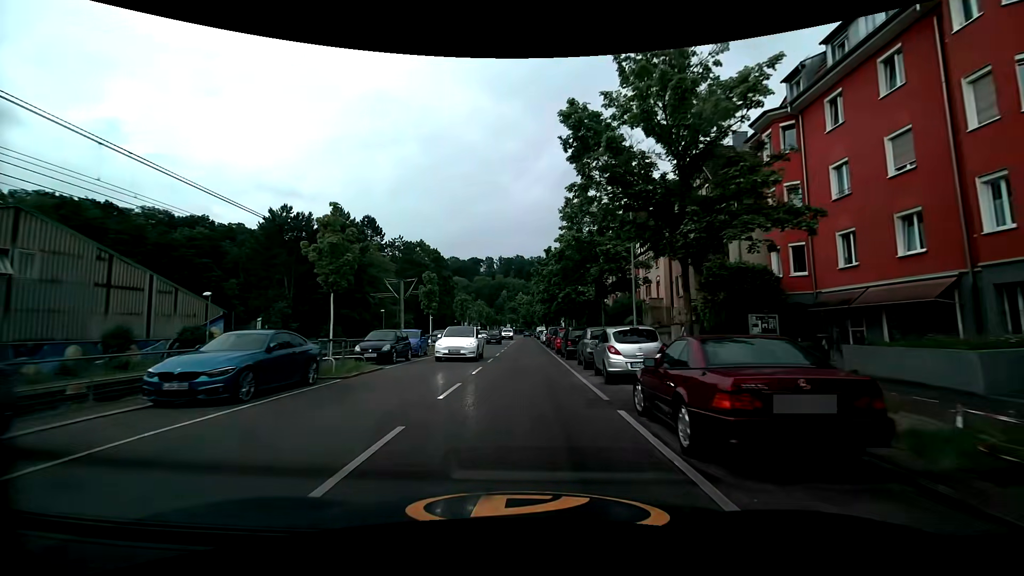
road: secondary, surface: asphalt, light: Day
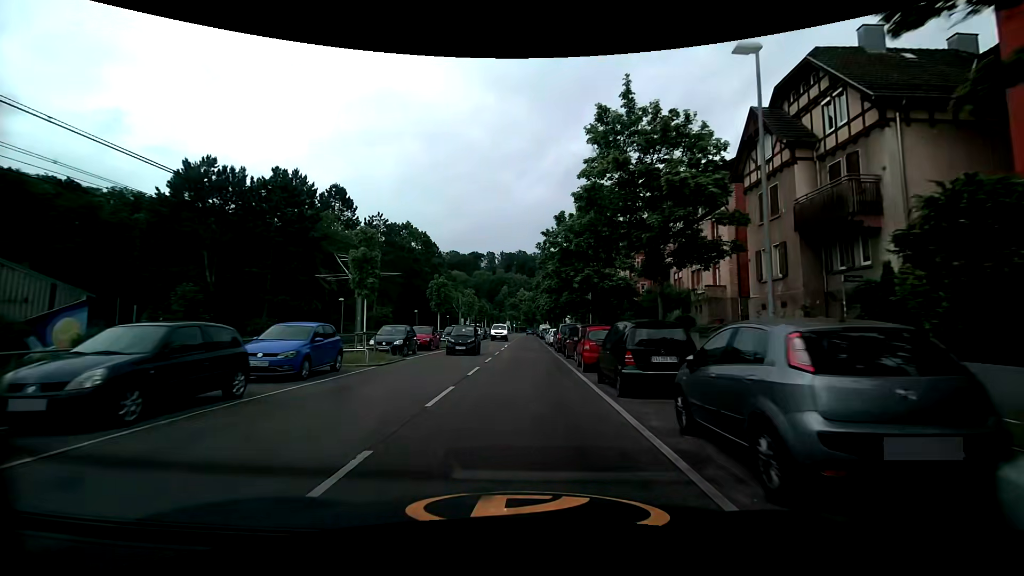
(+0.2, +13.7) m; +1°
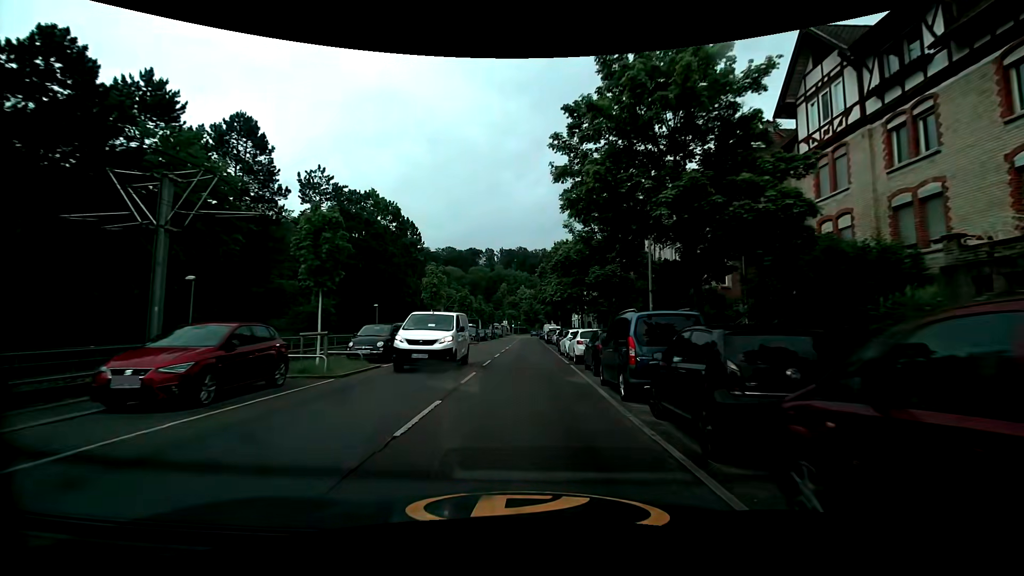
(-0.1, +20.6) m; -1°
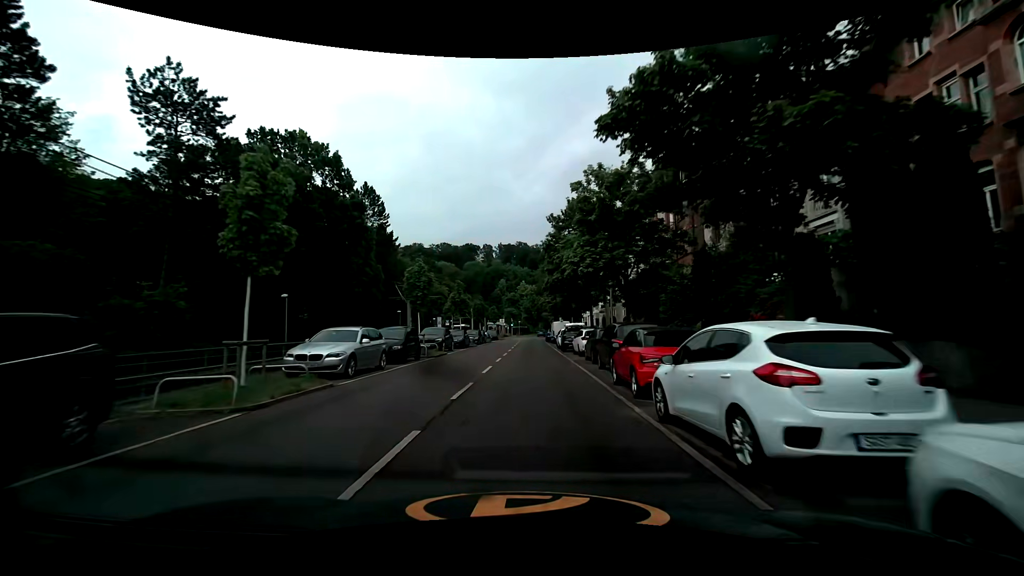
(+0.1, +21.2) m; 0°
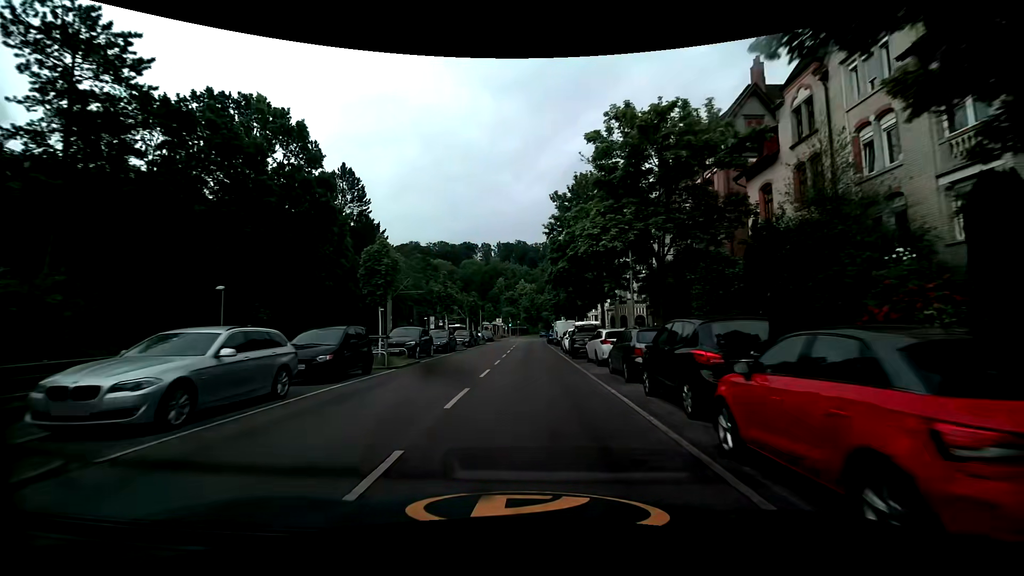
(0.0, +7.1) m; 0°
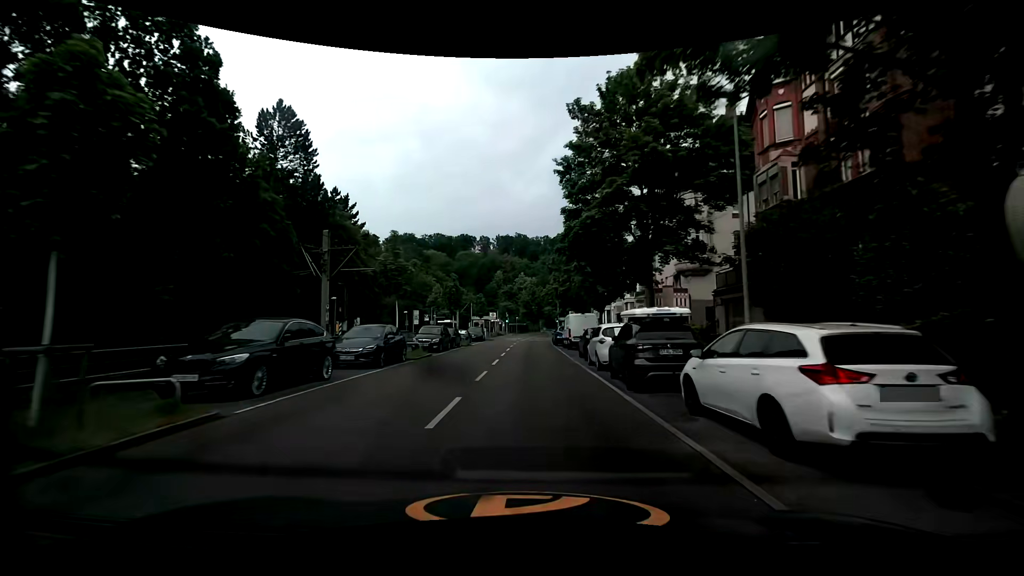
(0.0, +14.1) m; 0°
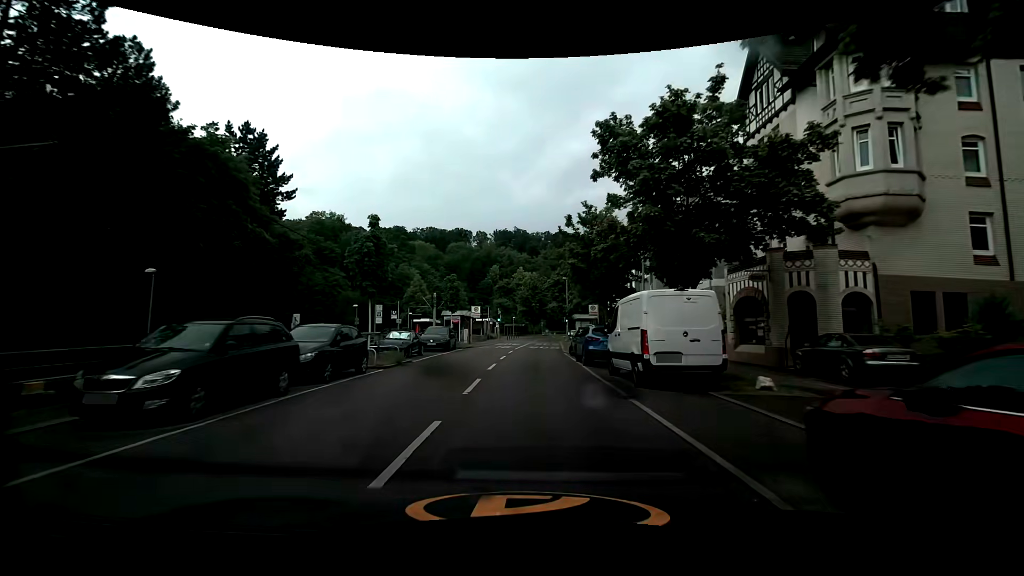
(+0.1, +20.7) m; 0°
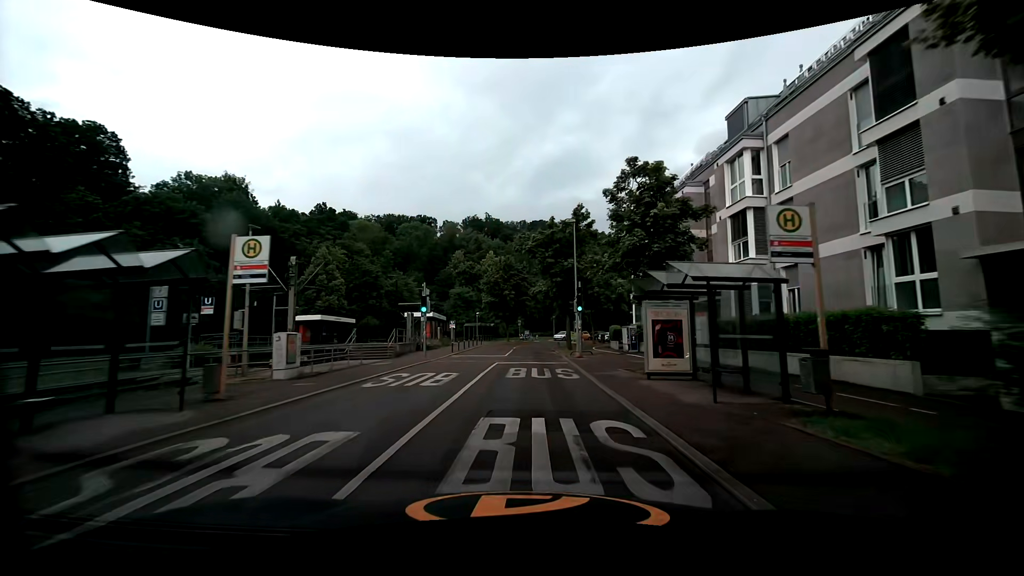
(+0.9, +34.3) m; +3°
(0, +10) (0, +20) (+1, +30) (+1, +40) (+2, +50) (+4, +60) (+7, +69) (+13, +77) (+20, +84) (+29, +89) m
